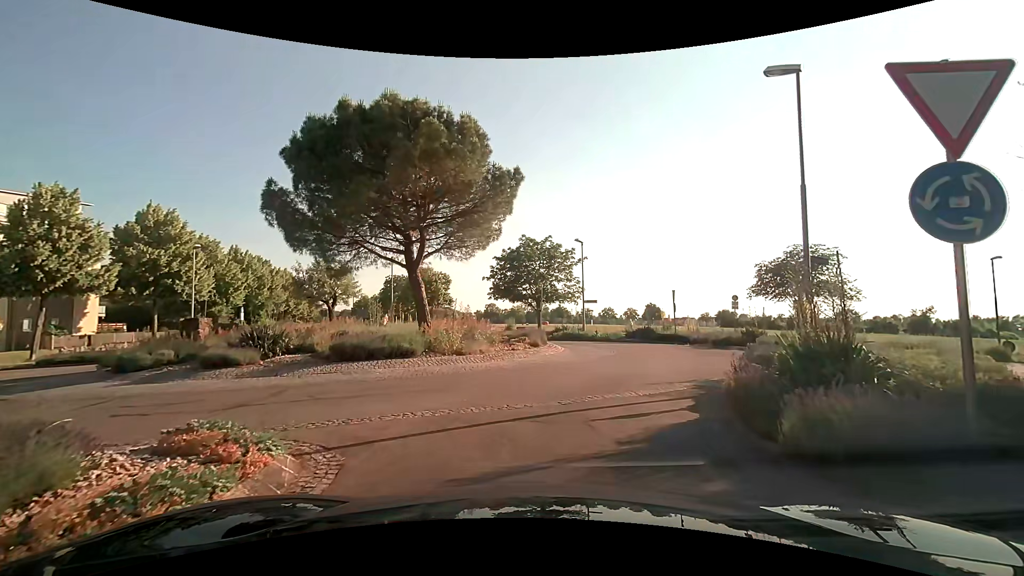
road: tertiary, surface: asphalt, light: Day
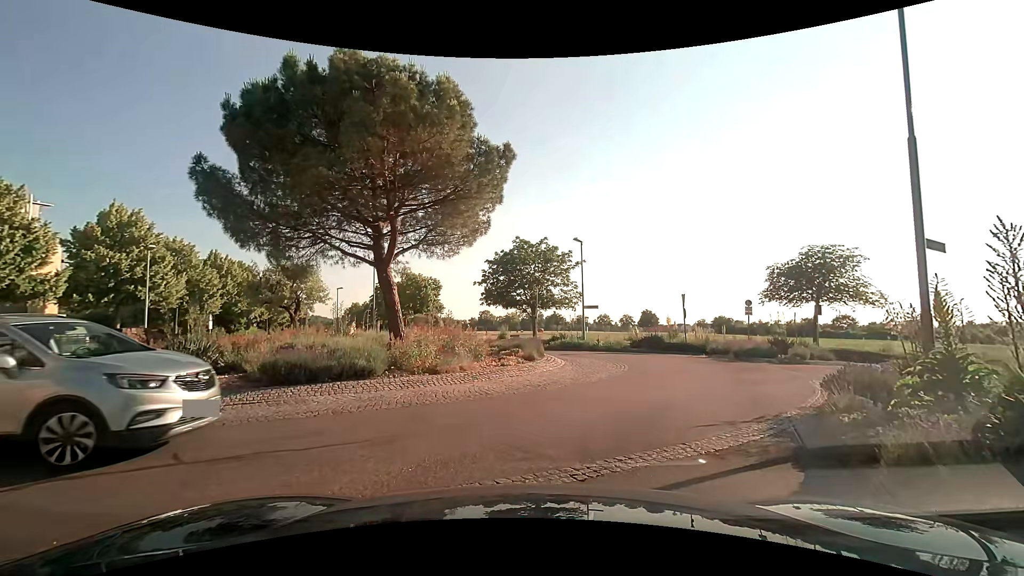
(0.0, +2.9) m; +2°
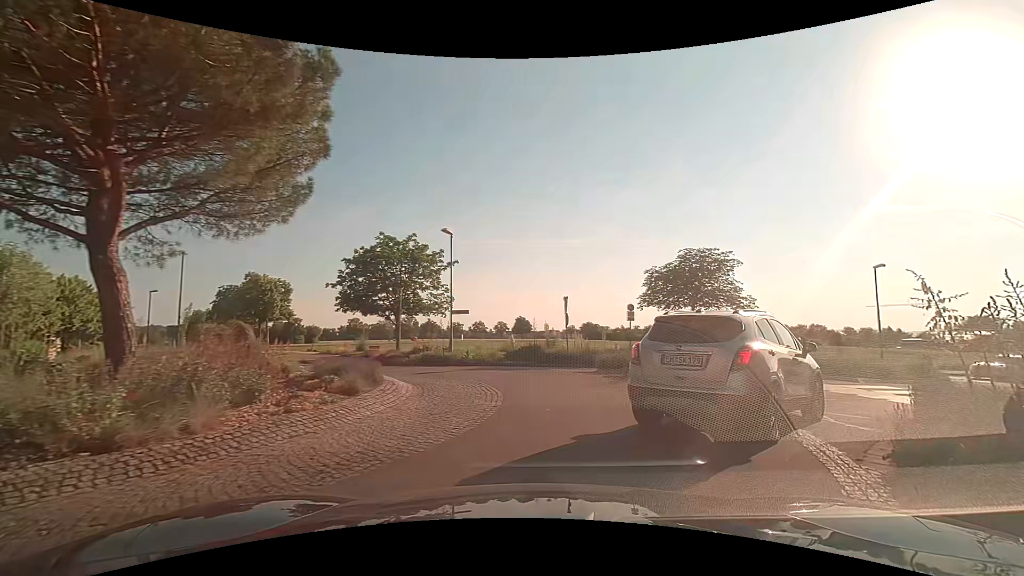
(+0.4, +5.4) m; +12°
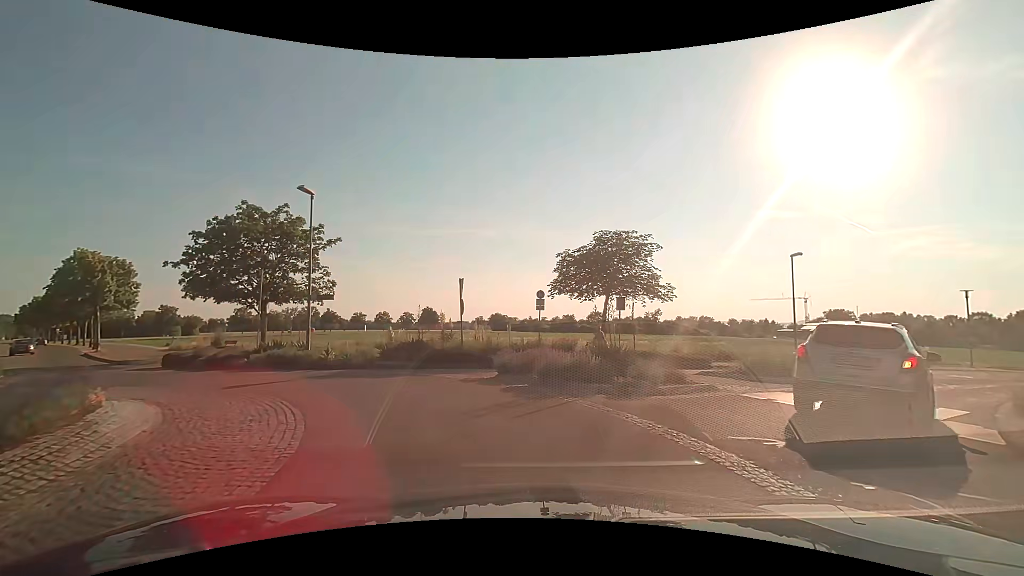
(+0.6, +5.2) m; +11°
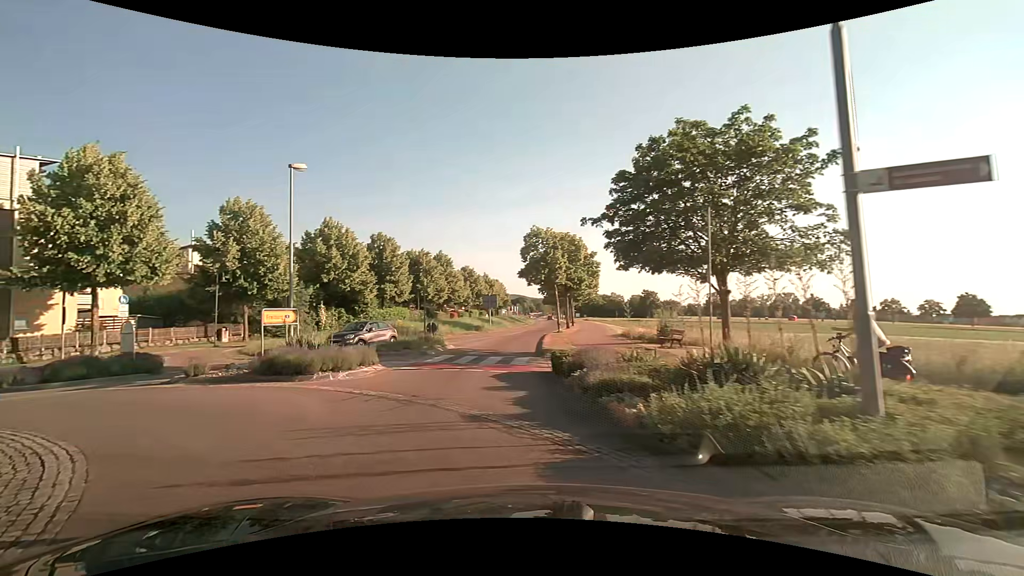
(-5.3, +14.0) m; -52°
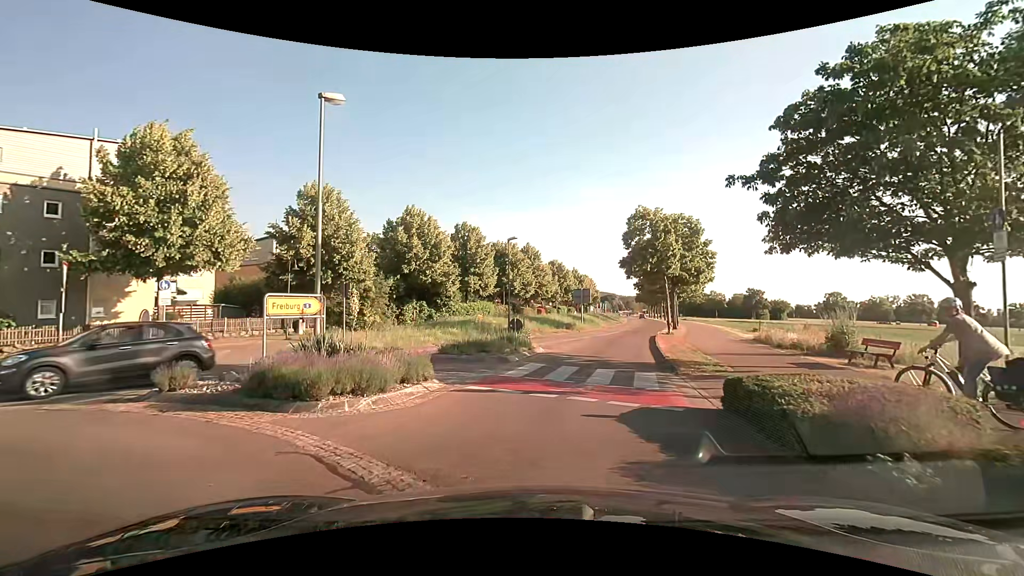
(-0.6, +5.4) m; -10°
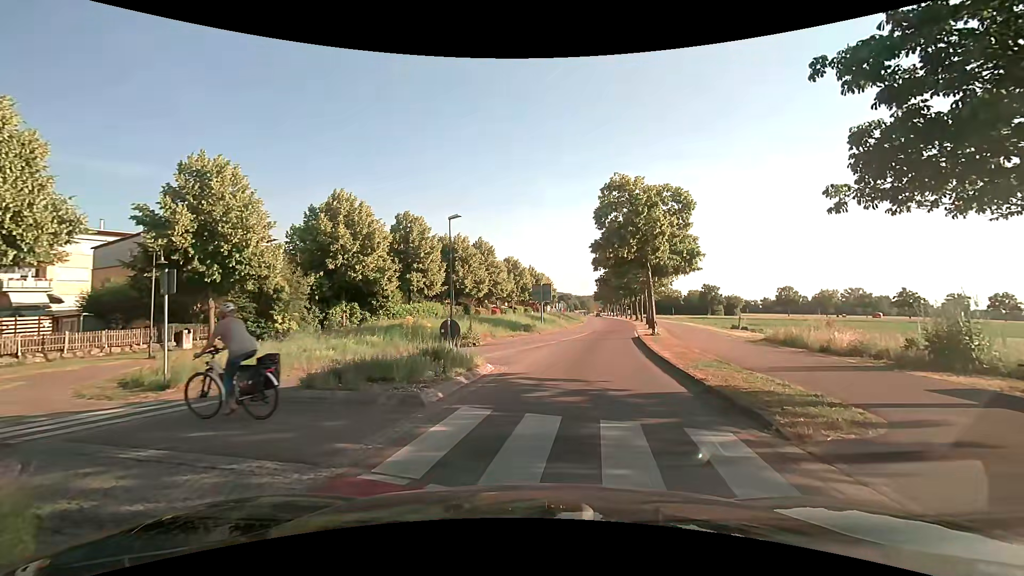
(+0.3, +7.2) m; +4°
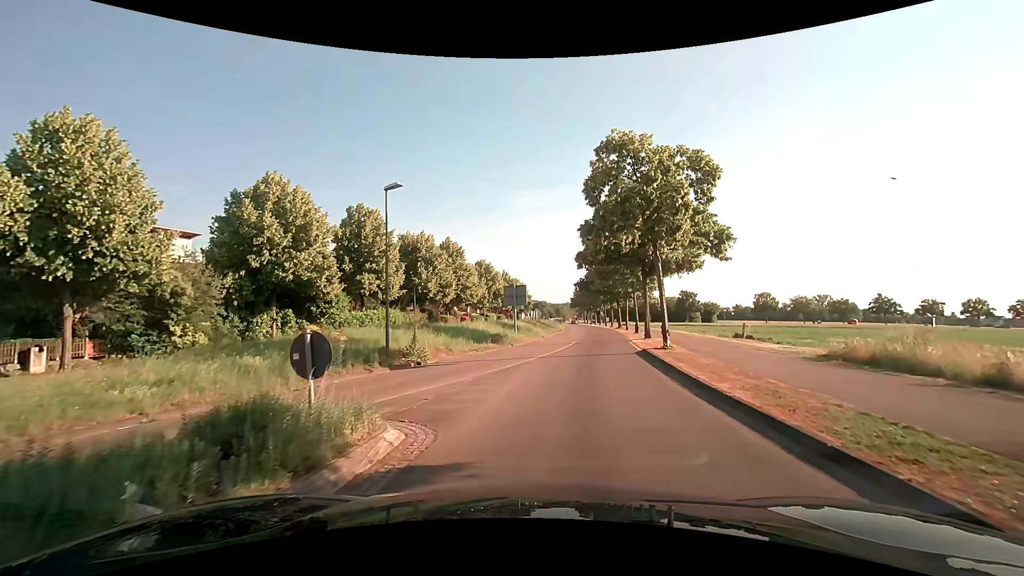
(+0.4, +7.5) m; +4°
(+1, +10) (+2, +20) (+4, +30) (+5, +40) (+7, +49) (+8, +59) (+9, +69) (+10, +79) (+11, +89) (+12, +99) m
